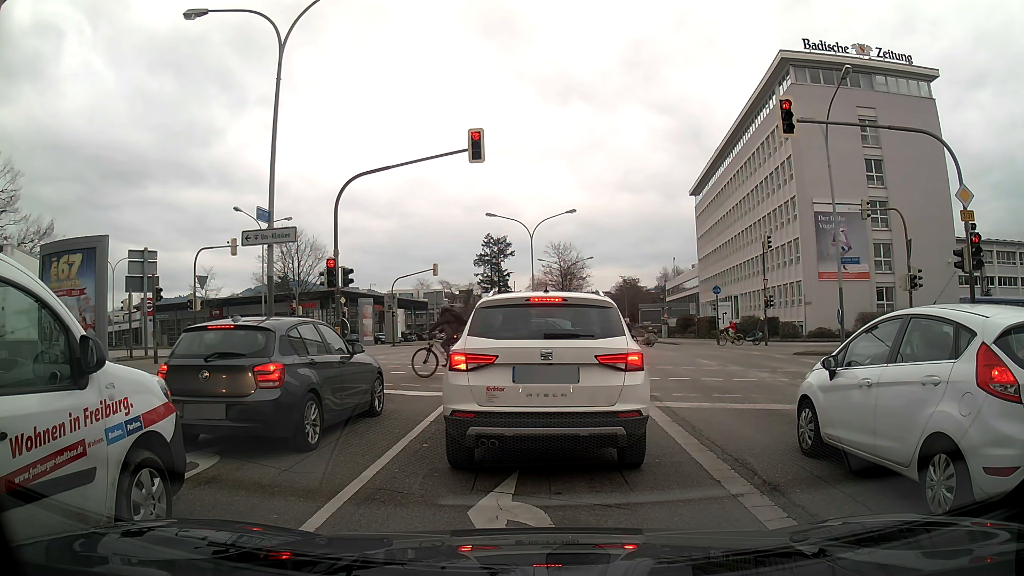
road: primary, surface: asphalt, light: Day
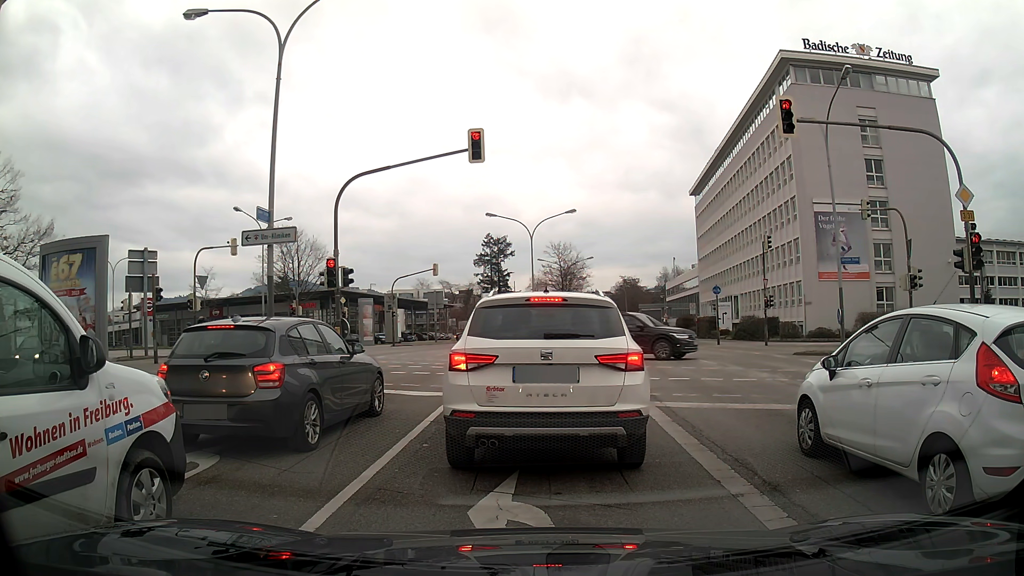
(0.0, 0.0) m; 0°
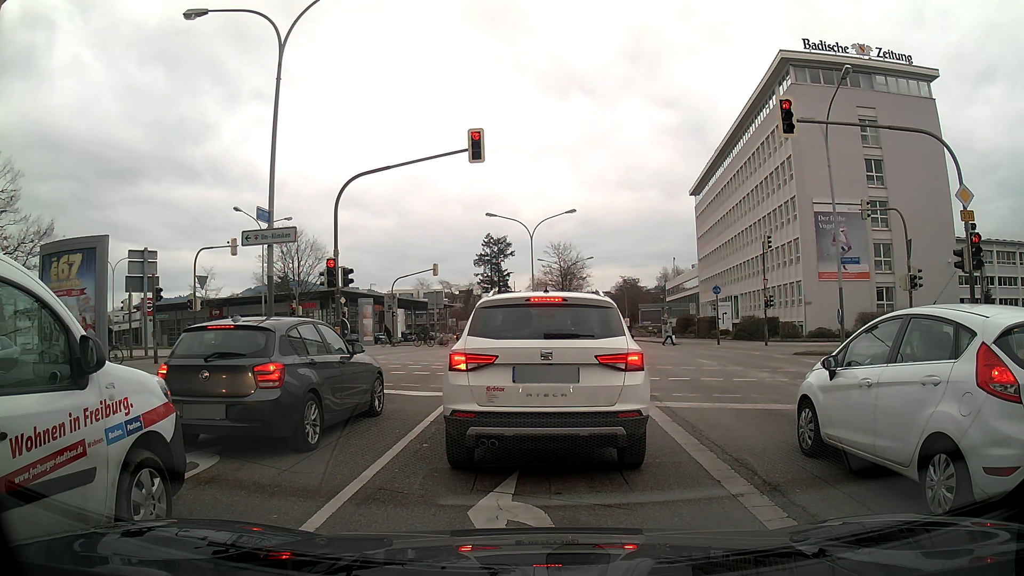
(0.0, 0.0) m; 0°
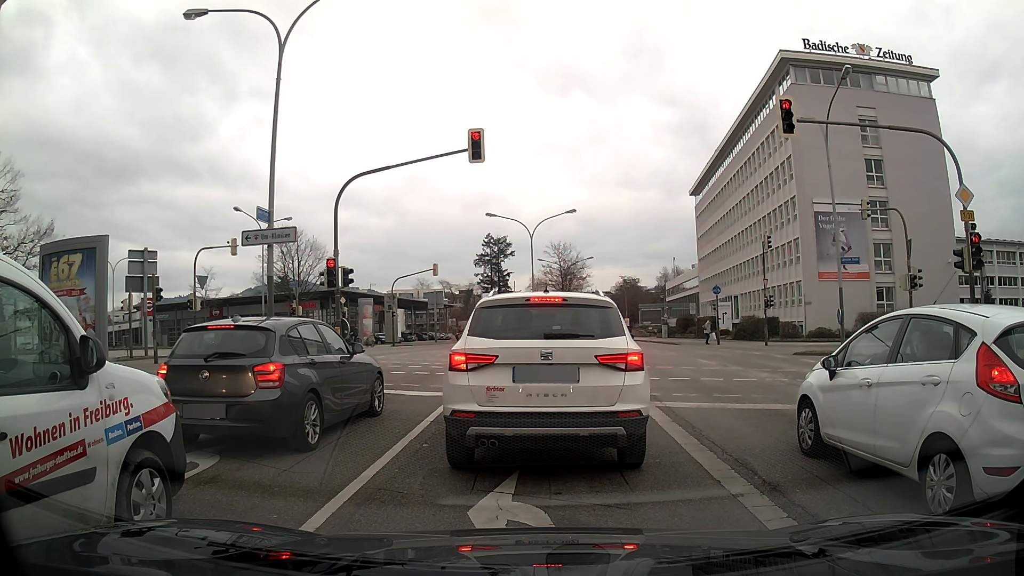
(0.0, 0.0) m; 0°
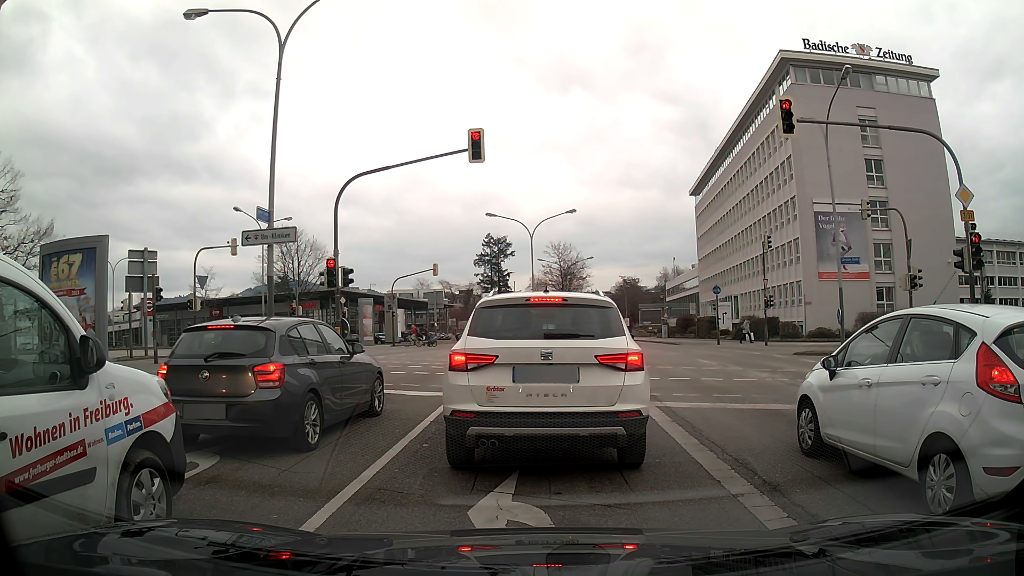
(0.0, 0.0) m; 0°
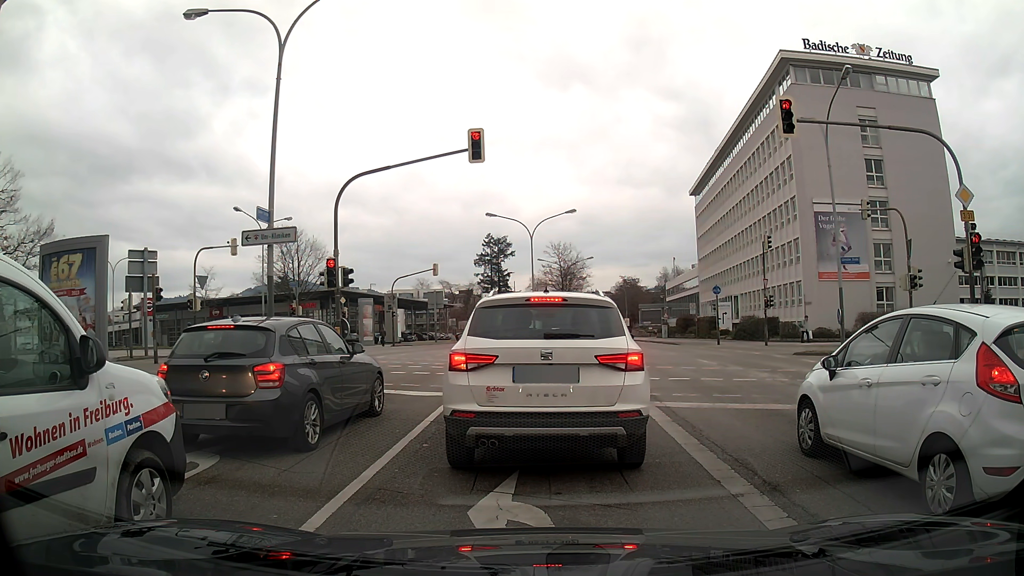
(0.0, 0.0) m; 0°
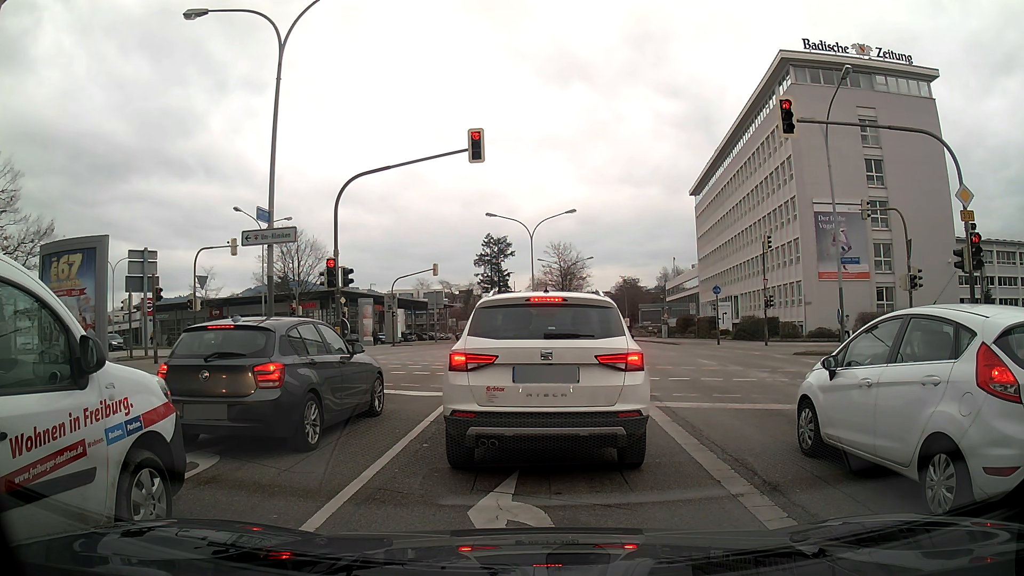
(0.0, 0.0) m; 0°
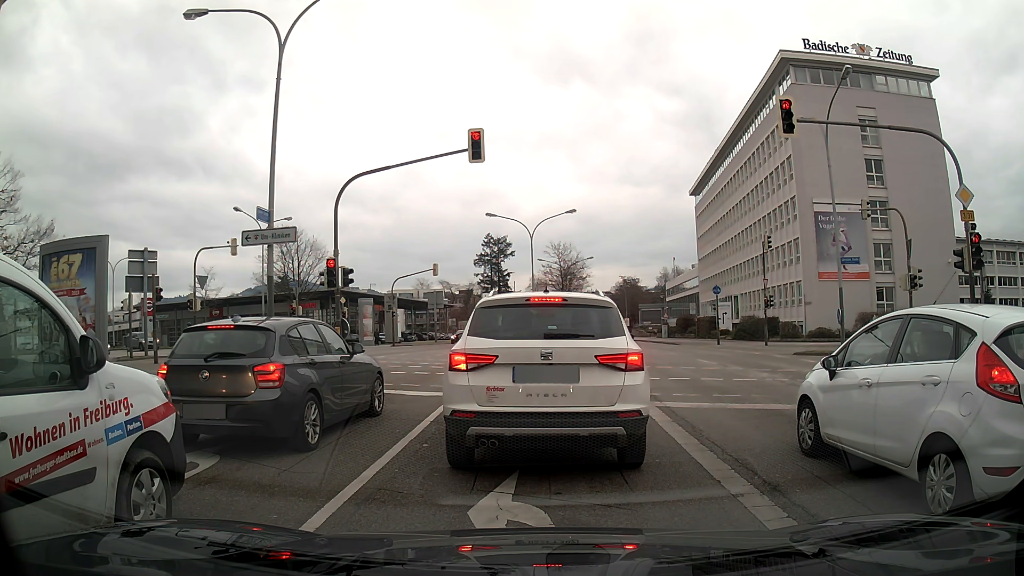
(0.0, 0.0) m; 0°
